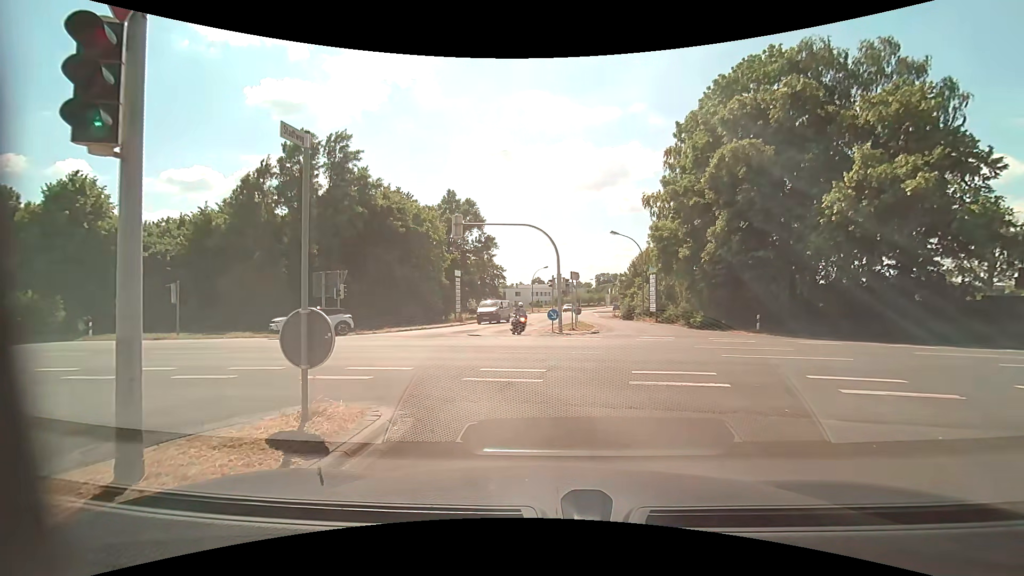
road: tertiary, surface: asphalt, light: Day
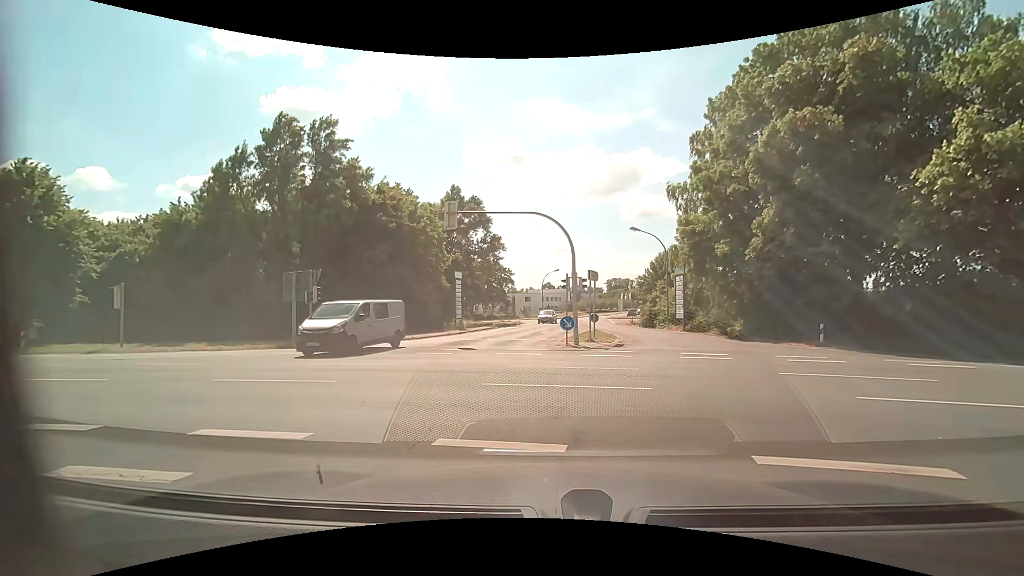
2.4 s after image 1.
(-0.1, +5.2) m; -3°
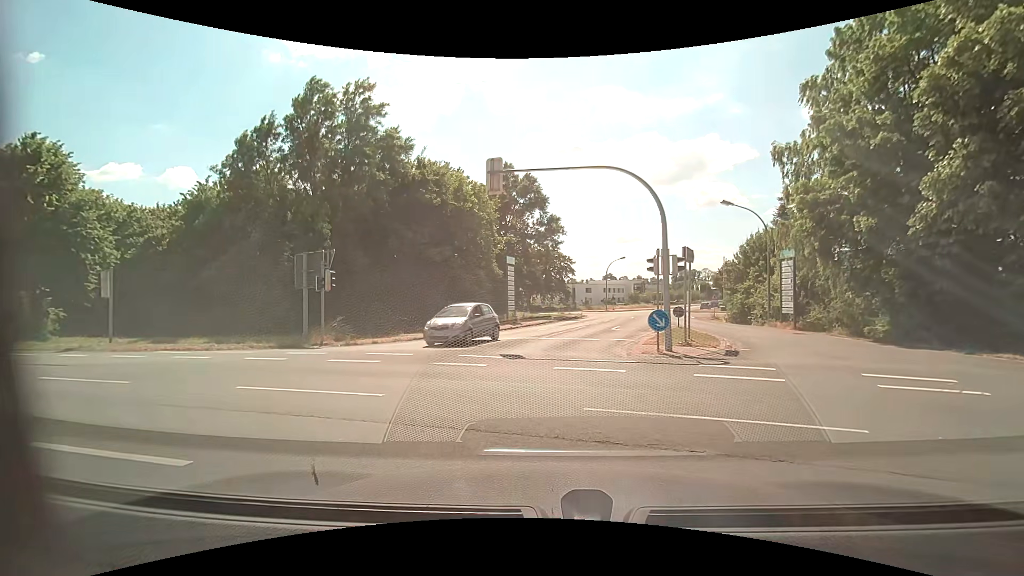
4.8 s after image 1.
(-0.2, +5.9) m; -5°
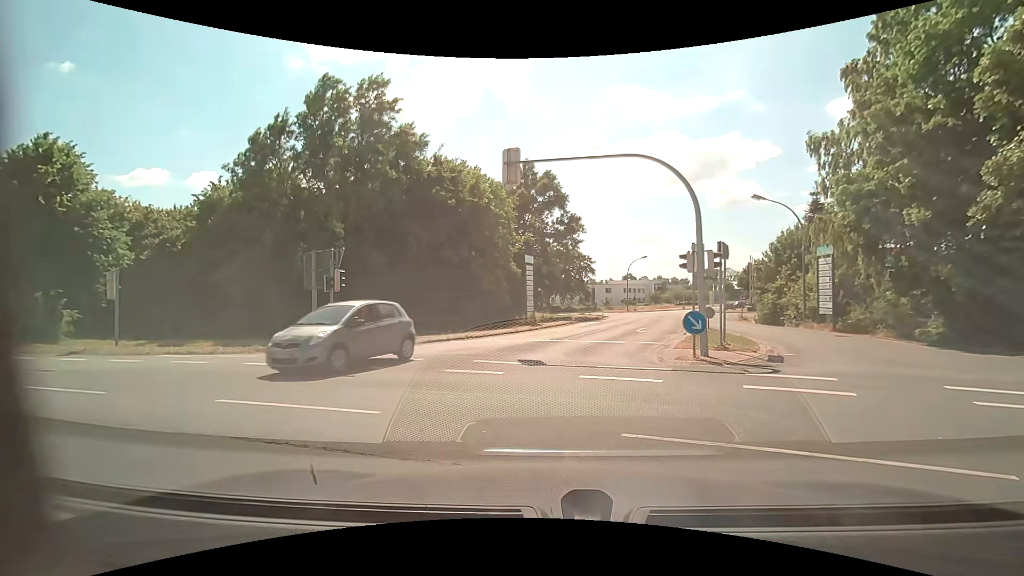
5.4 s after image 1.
(0.0, +1.2) m; -3°
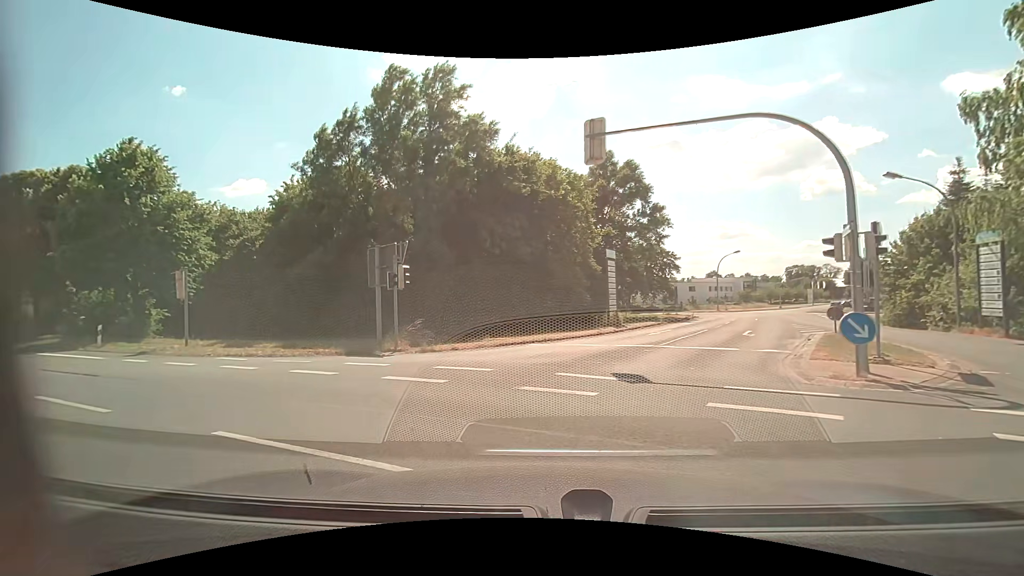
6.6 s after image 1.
(-0.2, +2.5) m; -8°
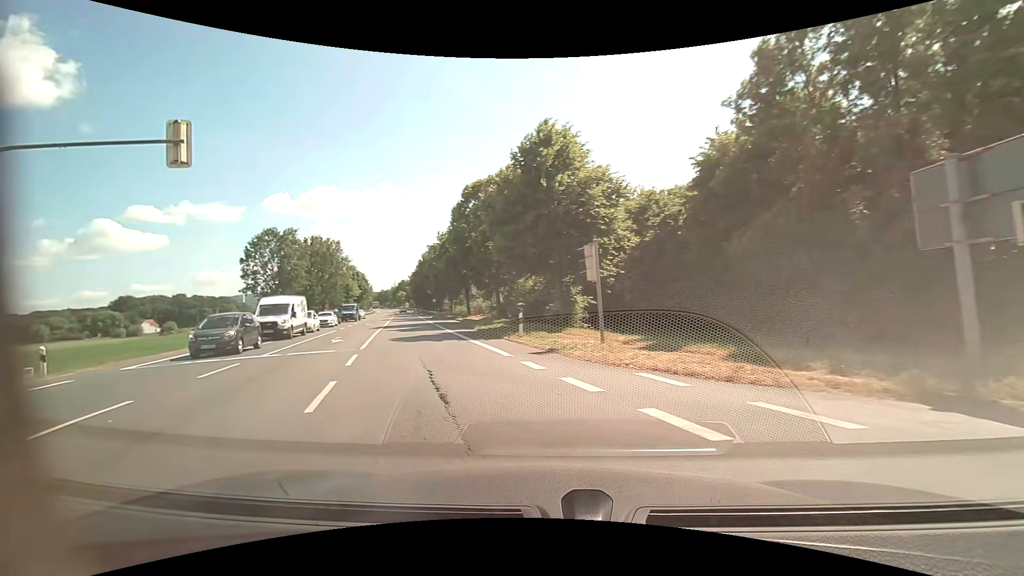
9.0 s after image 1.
(-3.6, +8.2) m; -46°
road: primary
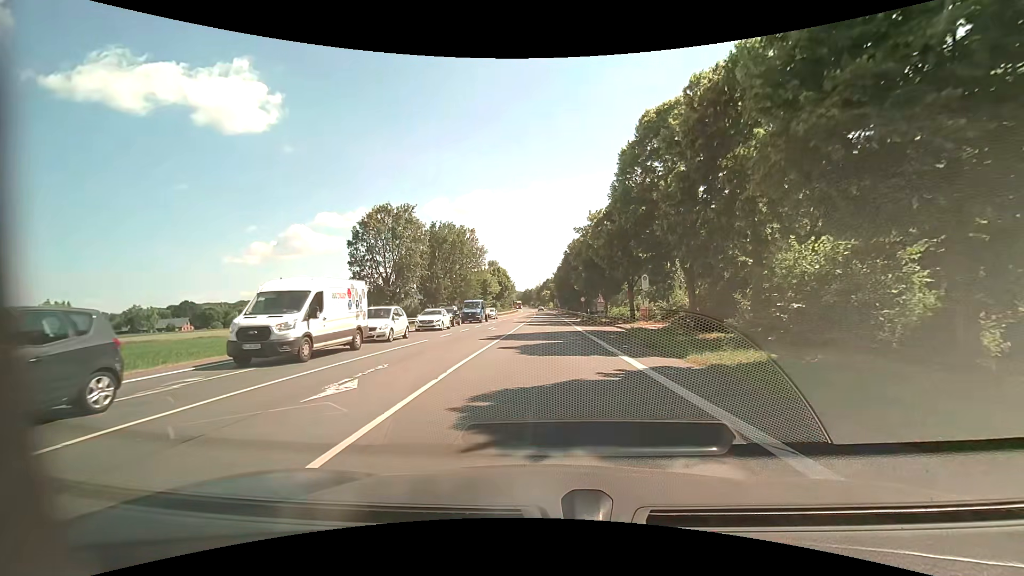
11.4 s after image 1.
(-3.7, +16.4) m; -17°
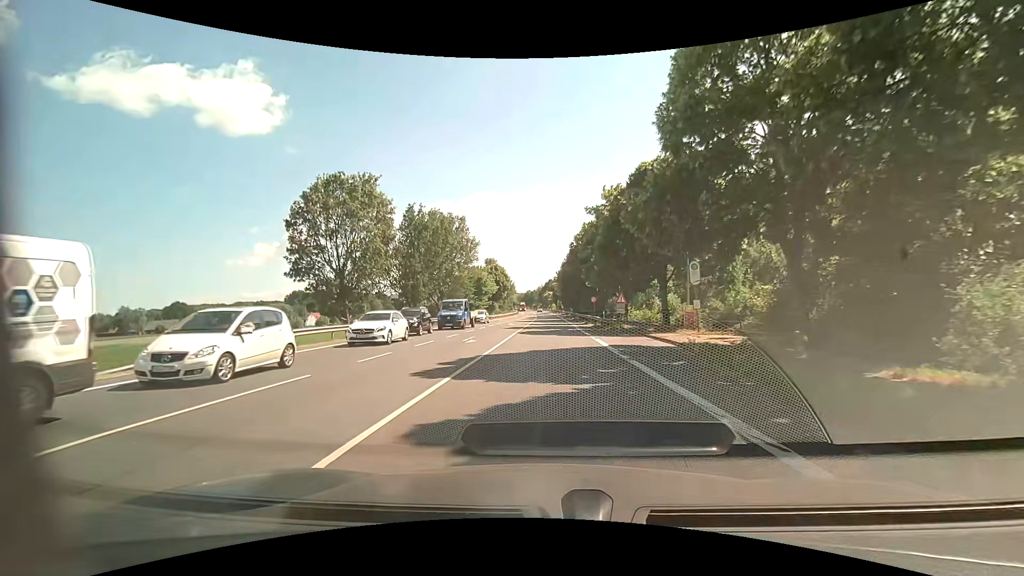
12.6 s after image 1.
(0.0, +11.8) m; 0°
(0, +10) (0, +20) (0, +30) (0, +40) (0, +50) (0, +60) (+1, +70) (+1, +80) (+1, +90) (0, +100) m
